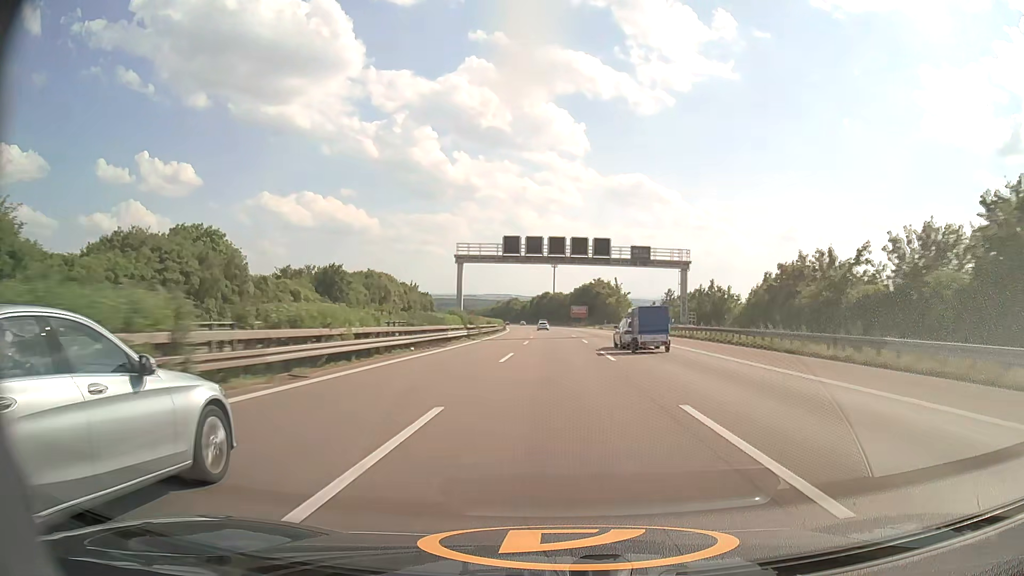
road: motorway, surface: asphalt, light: Day
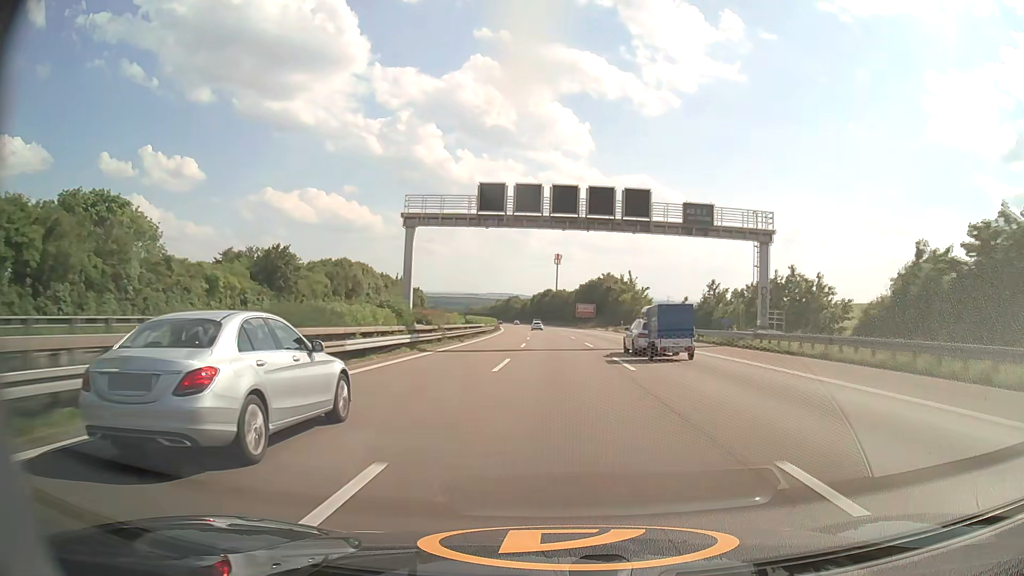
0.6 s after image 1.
(0.0, +22.0) m; 0°
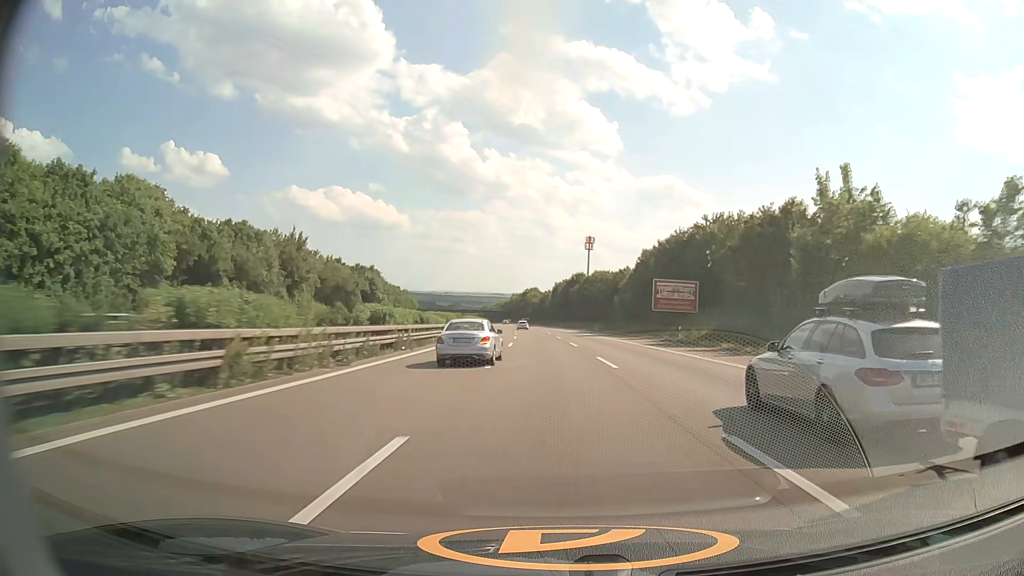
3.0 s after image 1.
(-1.1, +87.5) m; -2°
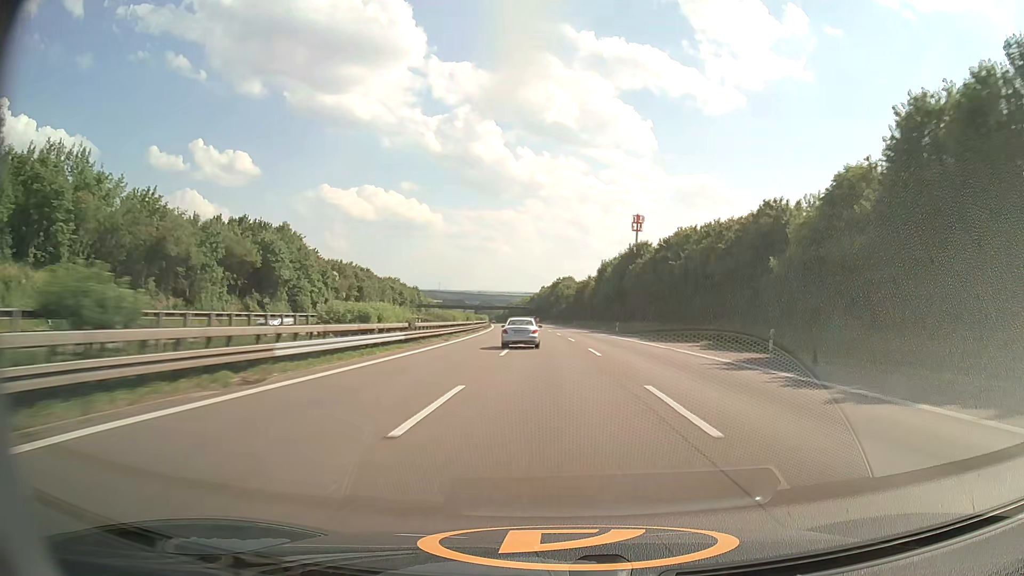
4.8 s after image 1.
(-1.7, +65.4) m; -3°
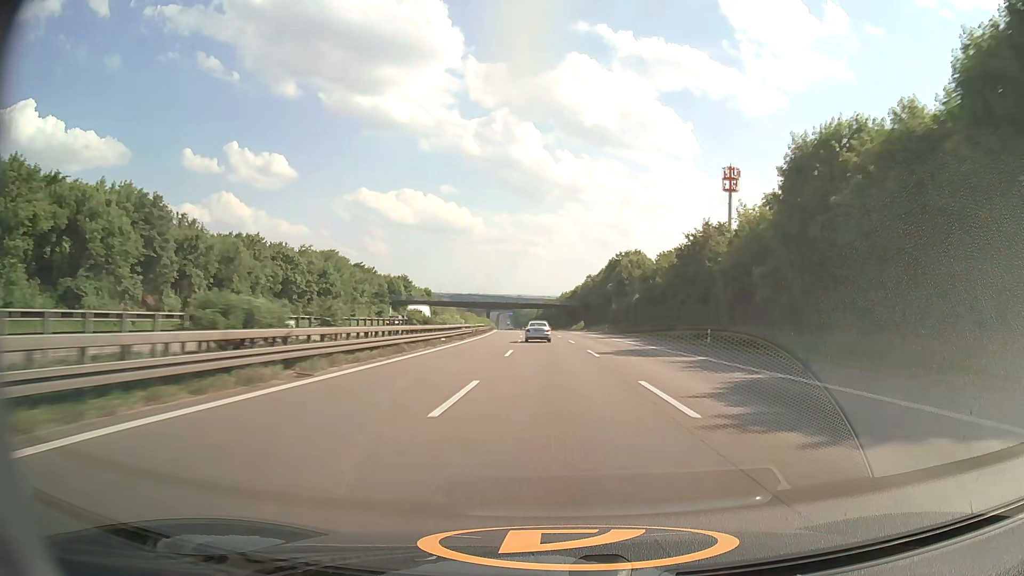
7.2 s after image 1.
(-2.8, +87.5) m; -4°
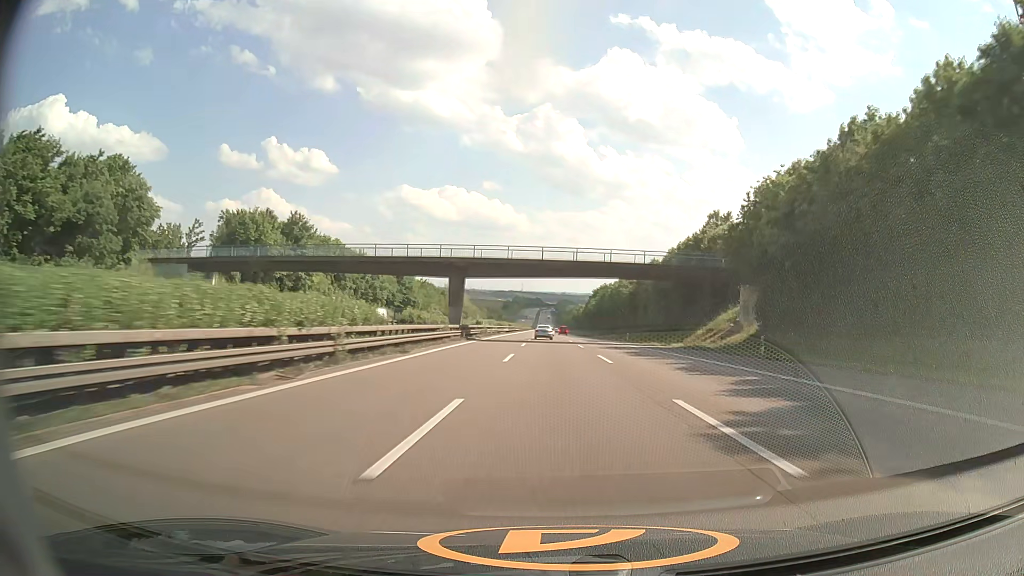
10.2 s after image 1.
(-3.9, +110.8) m; -4°
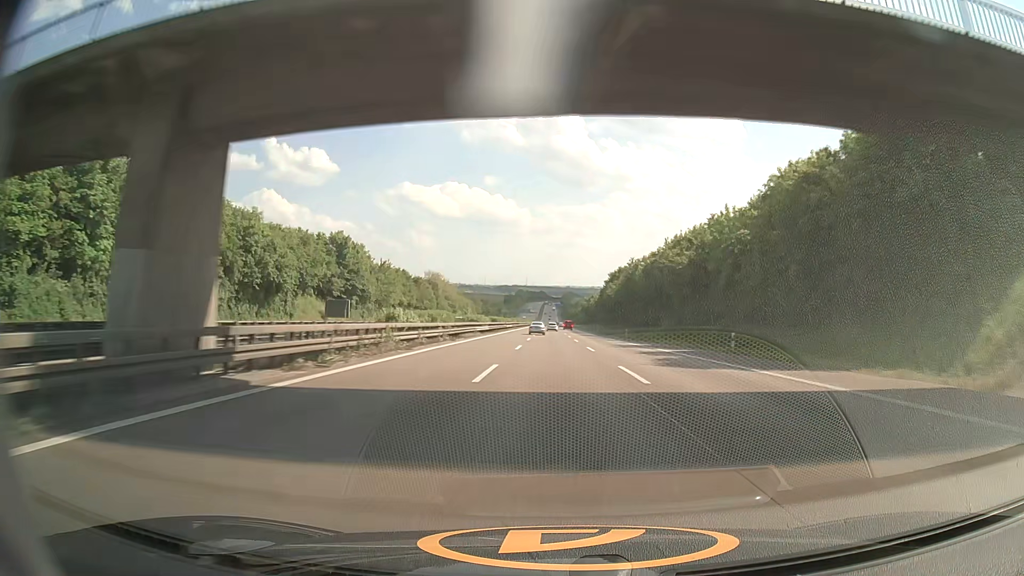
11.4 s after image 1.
(-0.2, +44.8) m; 0°
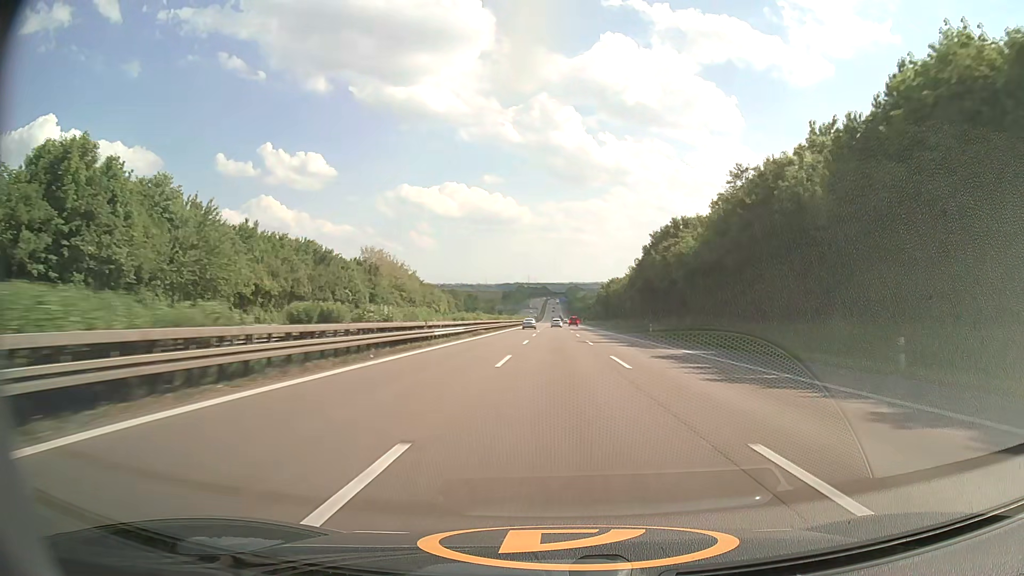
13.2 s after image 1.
(-0.2, +67.1) m; 0°
(0, +10) (0, +20) (0, +30) (0, +40) (0, +50) (0, +60) (0, +70) (0, +80) (0, +90) (0, +100) m
